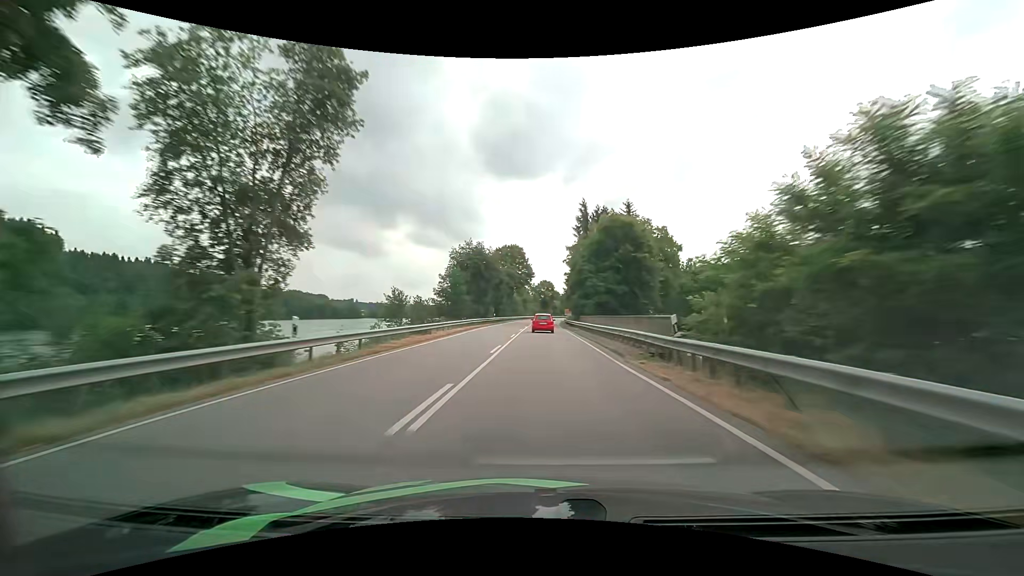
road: primary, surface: asphalt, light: Day
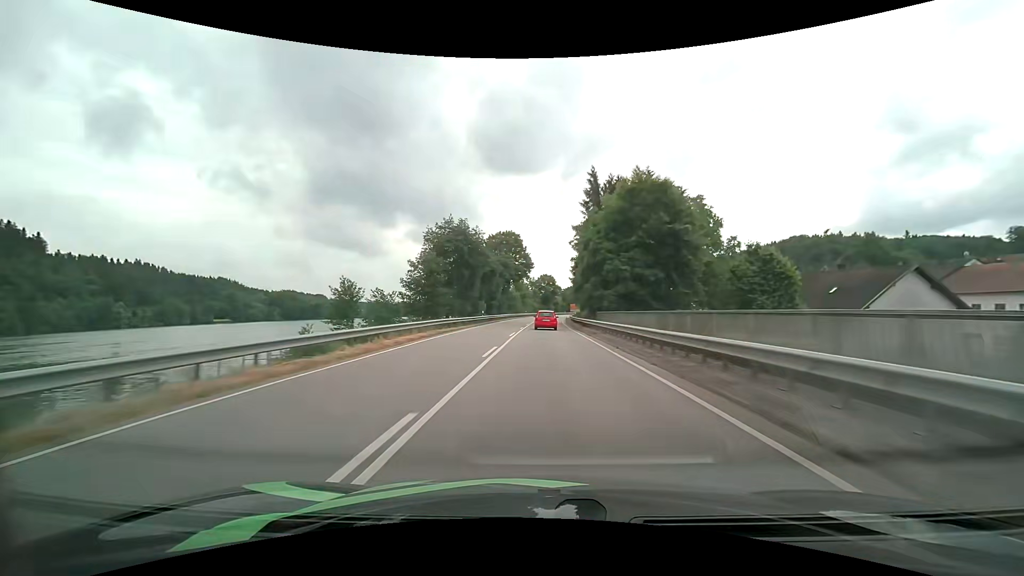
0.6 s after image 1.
(0.0, +15.0) m; 0°
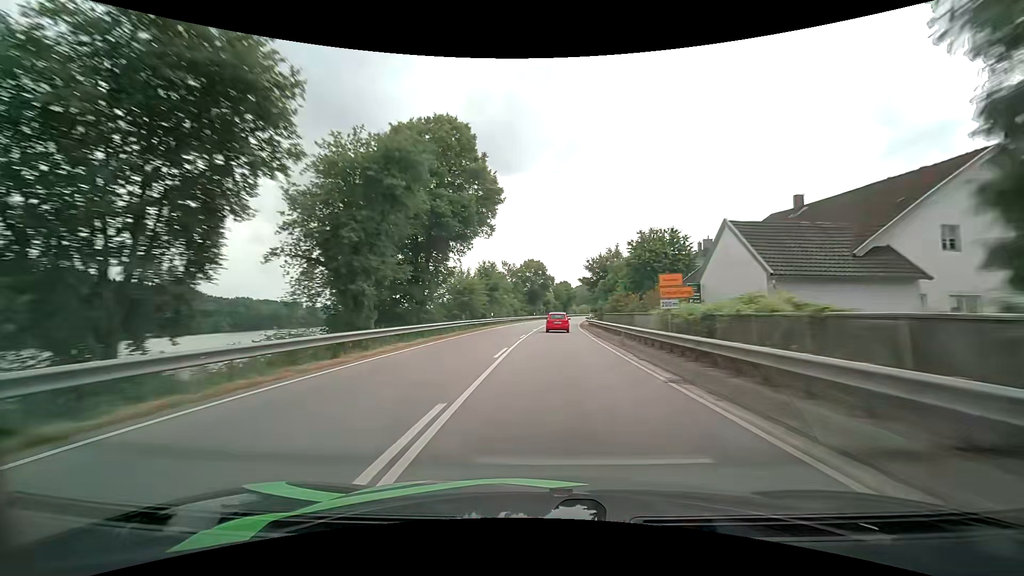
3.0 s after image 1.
(-0.1, +59.0) m; +2°
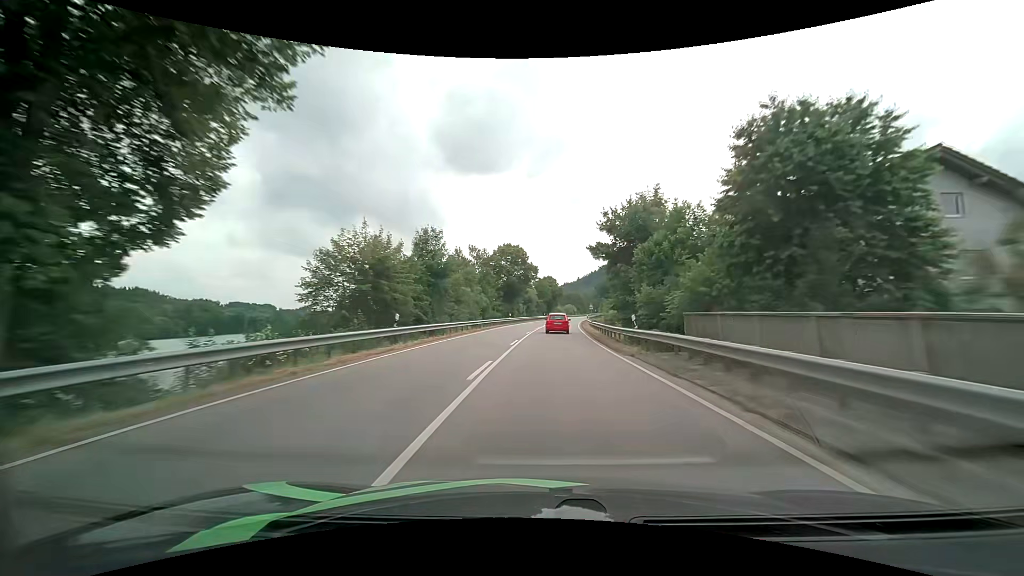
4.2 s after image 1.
(+0.2, +29.1) m; +1°
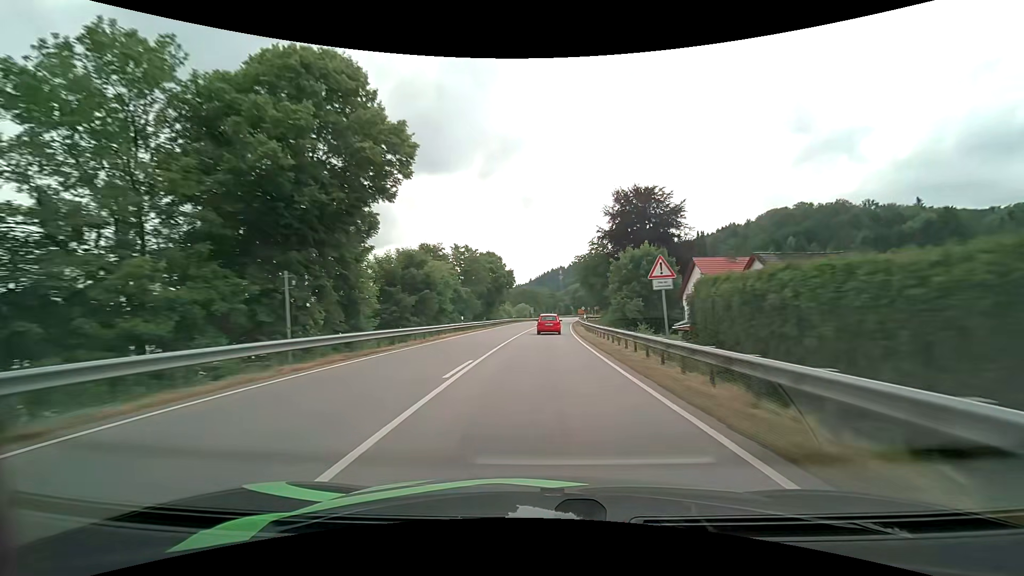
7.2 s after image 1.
(+3.9, +71.1) m; +5°
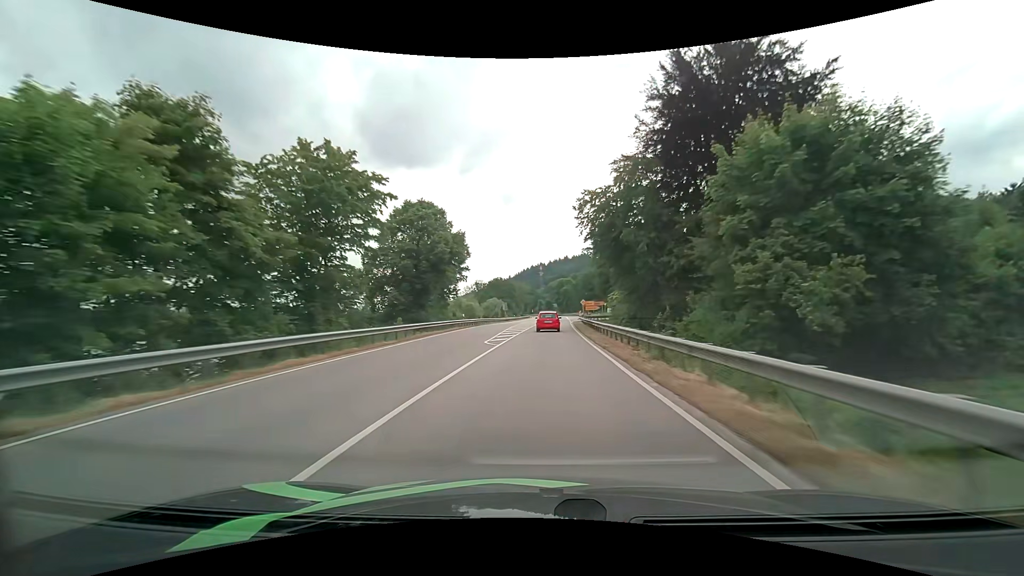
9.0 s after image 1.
(+1.2, +42.2) m; +3°
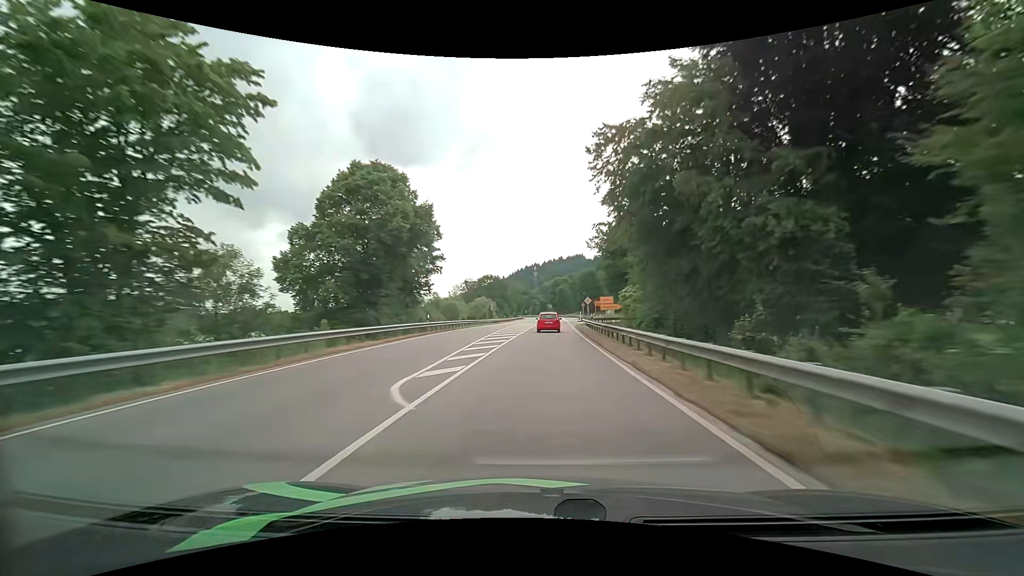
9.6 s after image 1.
(+0.1, +13.8) m; +1°
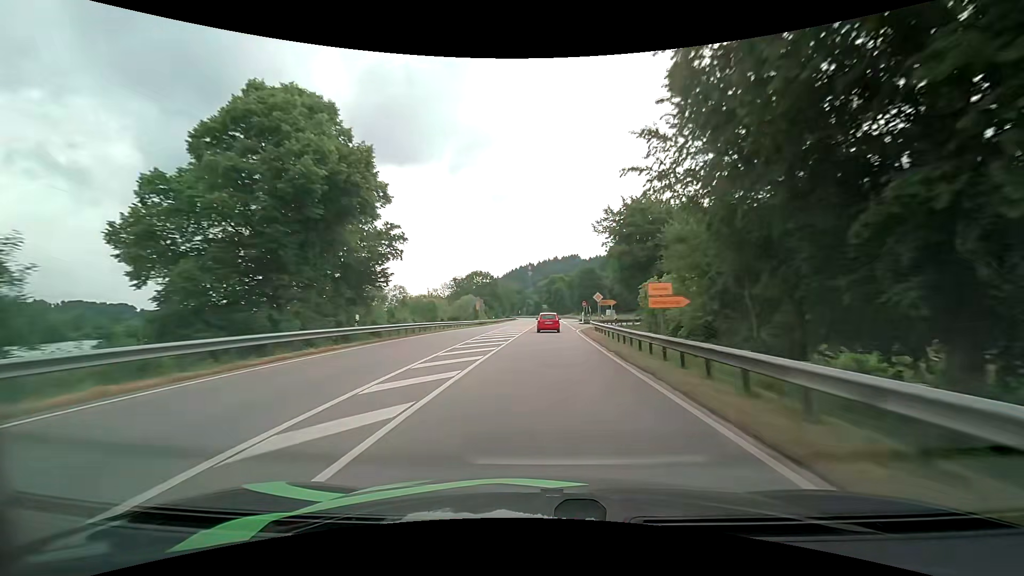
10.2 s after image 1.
(+0.1, +13.6) m; +1°
(0, +10) (0, +20) (0, +30) (+1, +40) (+1, +50) (+1, +60) (+1, +70) (+2, +80) (+2, +90) (+2, +100) m
